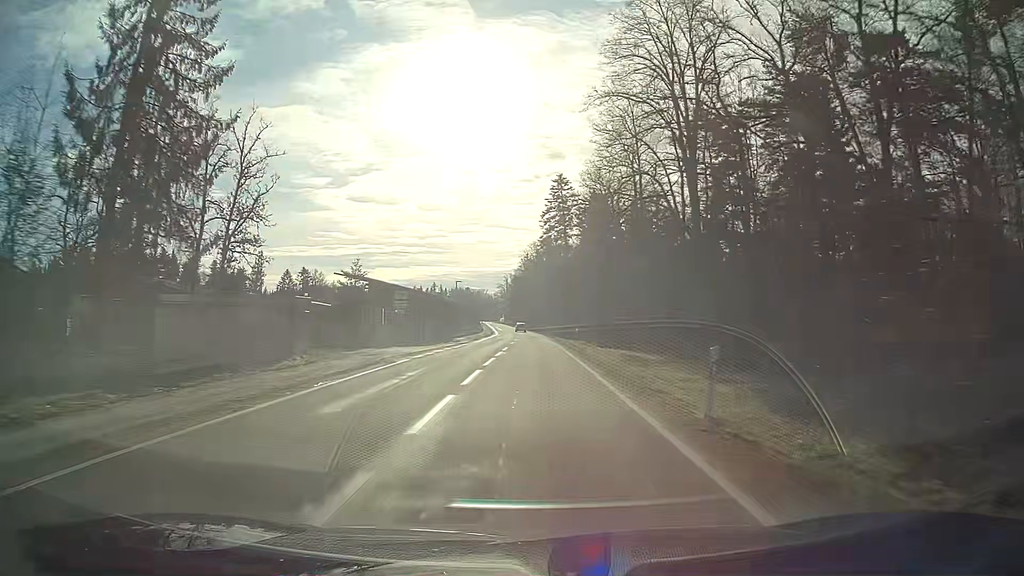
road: tertiary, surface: asphalt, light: Day
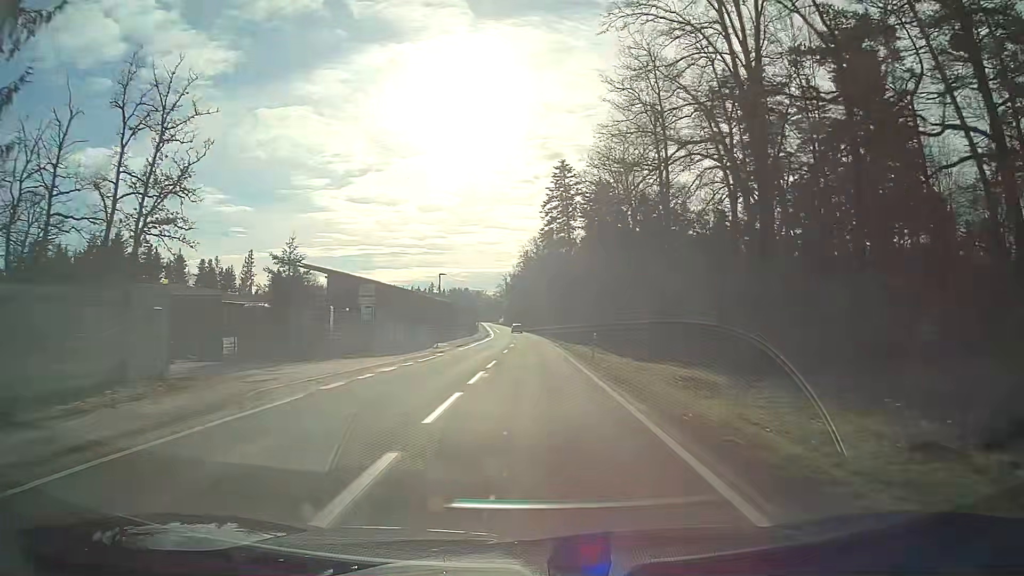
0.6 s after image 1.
(0.0, +11.0) m; 0°
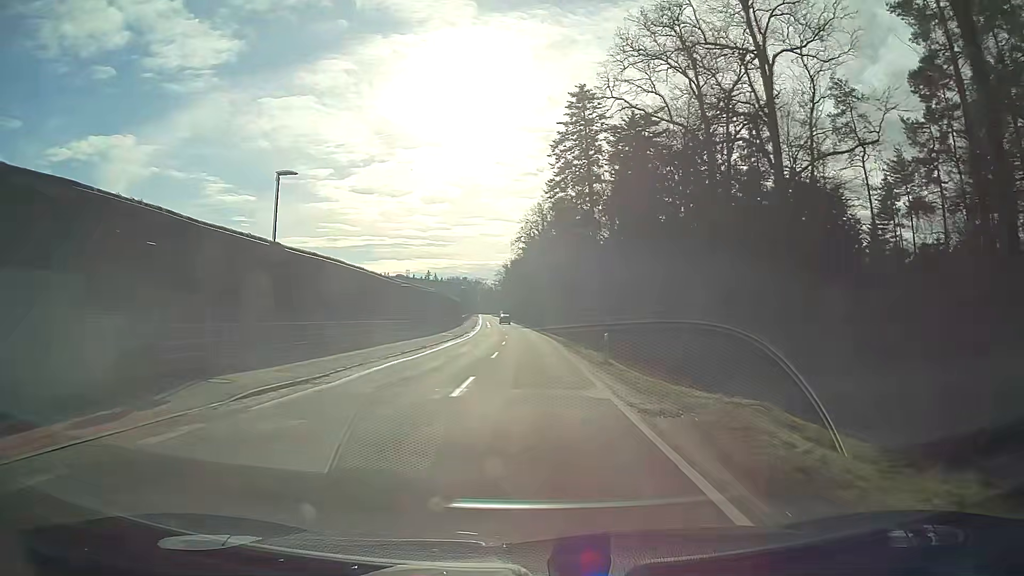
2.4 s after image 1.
(-0.1, +33.2) m; 0°
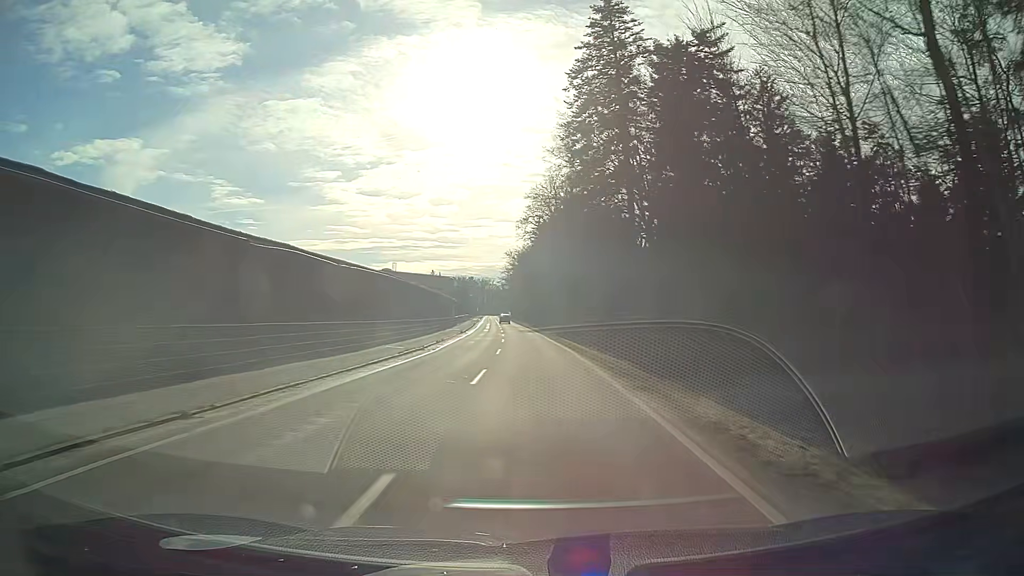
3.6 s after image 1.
(-0.1, +22.3) m; -1°
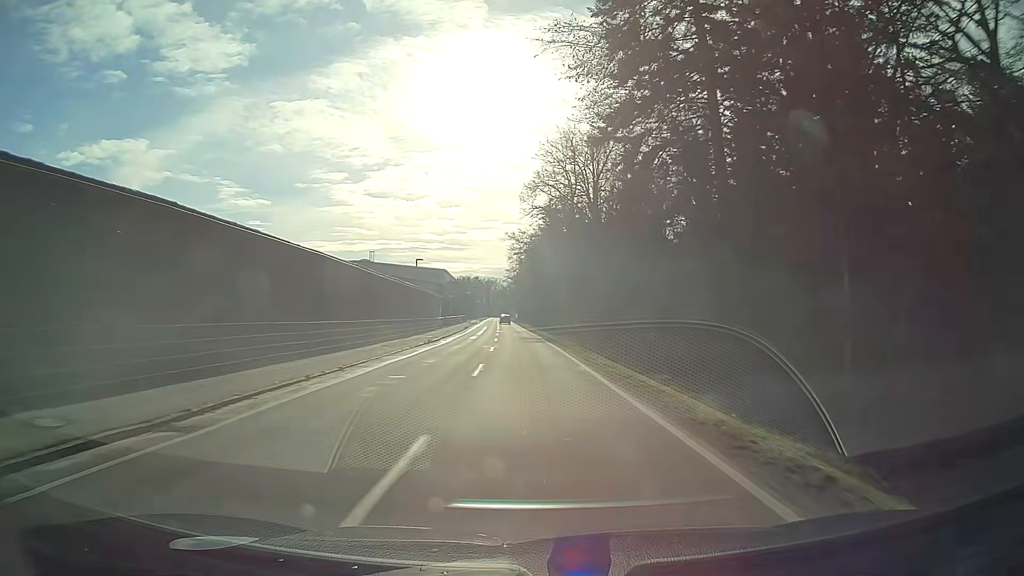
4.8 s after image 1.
(-0.2, +22.3) m; -1°
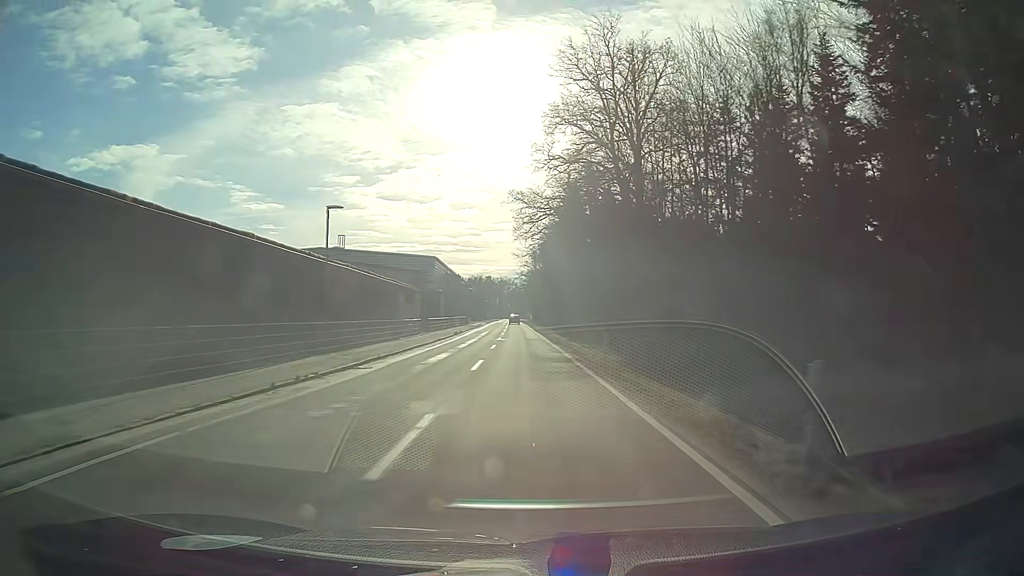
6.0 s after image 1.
(-0.3, +22.3) m; -1°
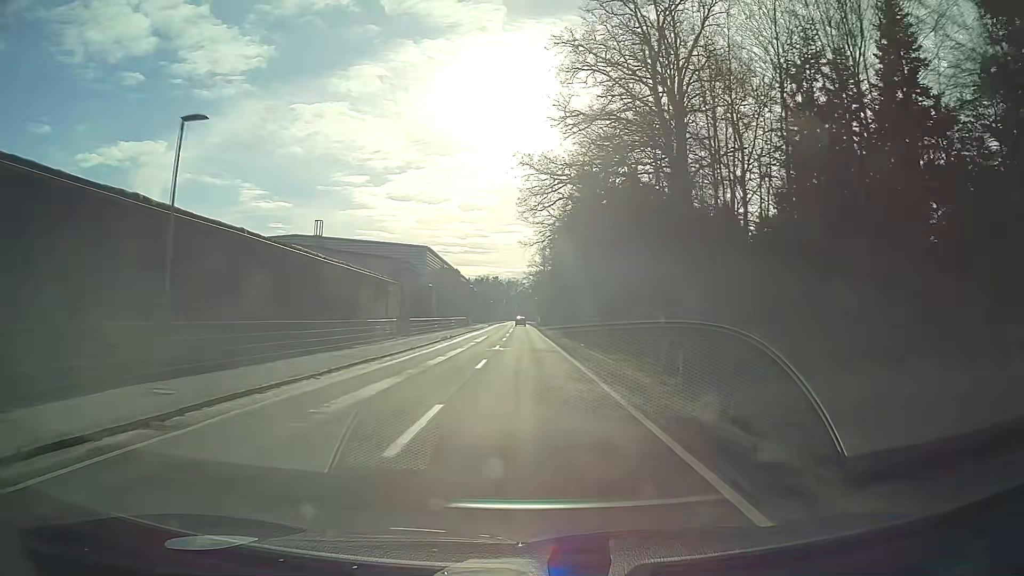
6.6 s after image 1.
(0.0, +11.2) m; 0°
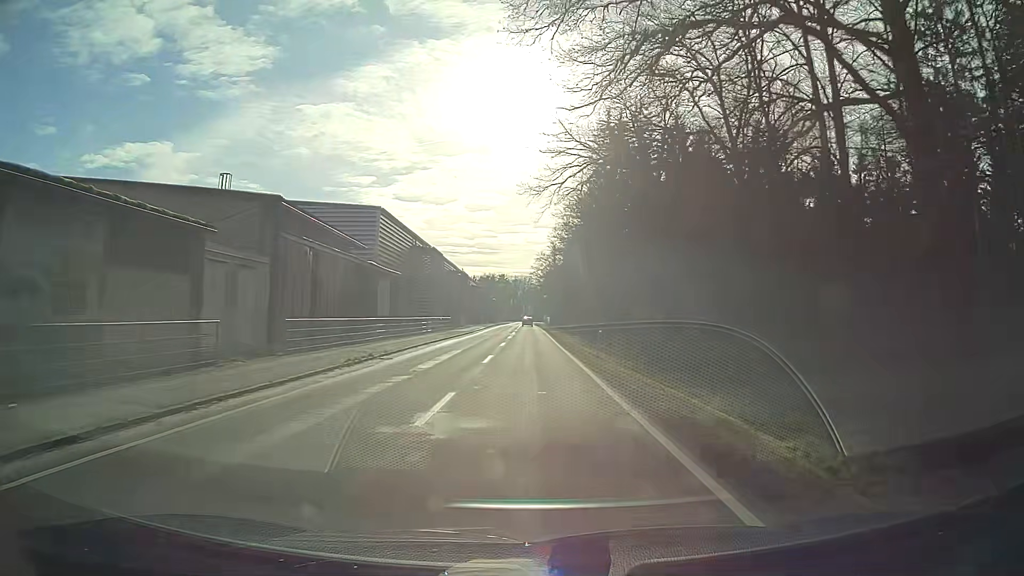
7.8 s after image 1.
(-0.2, +22.3) m; -1°
